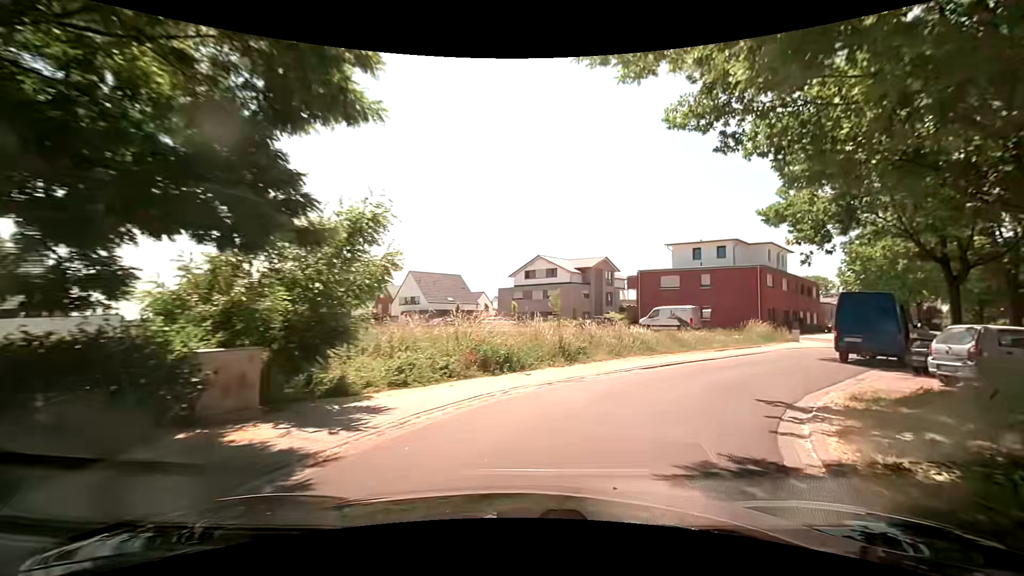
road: residential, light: Day
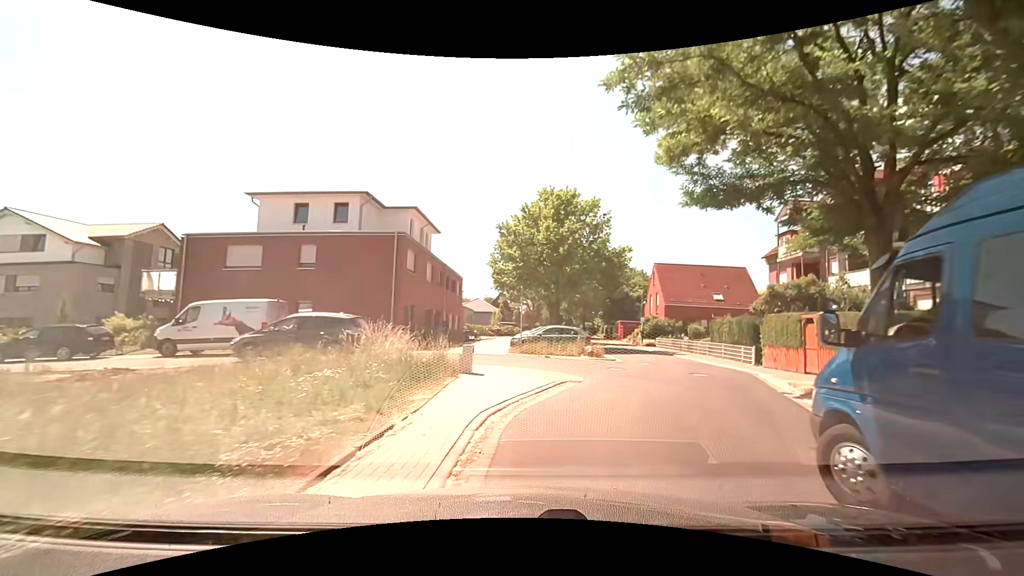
(+7.7, +20.3) m; +40°
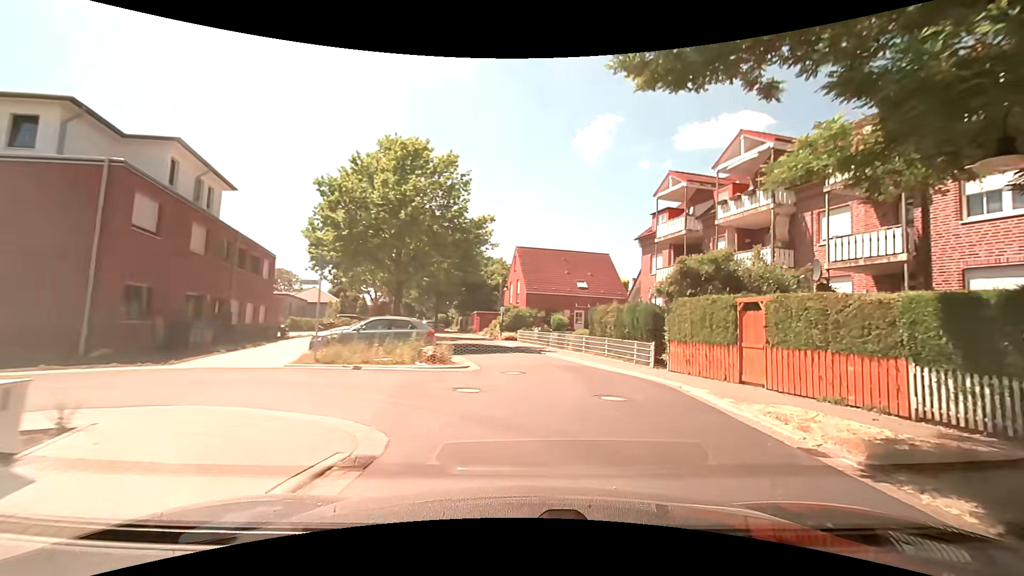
(+0.9, +8.3) m; +16°
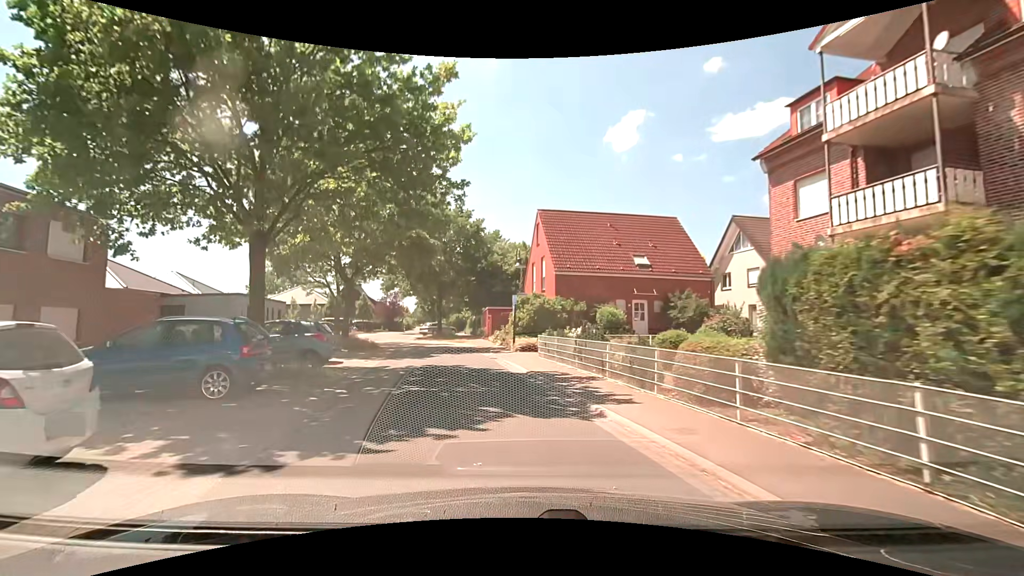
(+0.9, +16.6) m; -3°
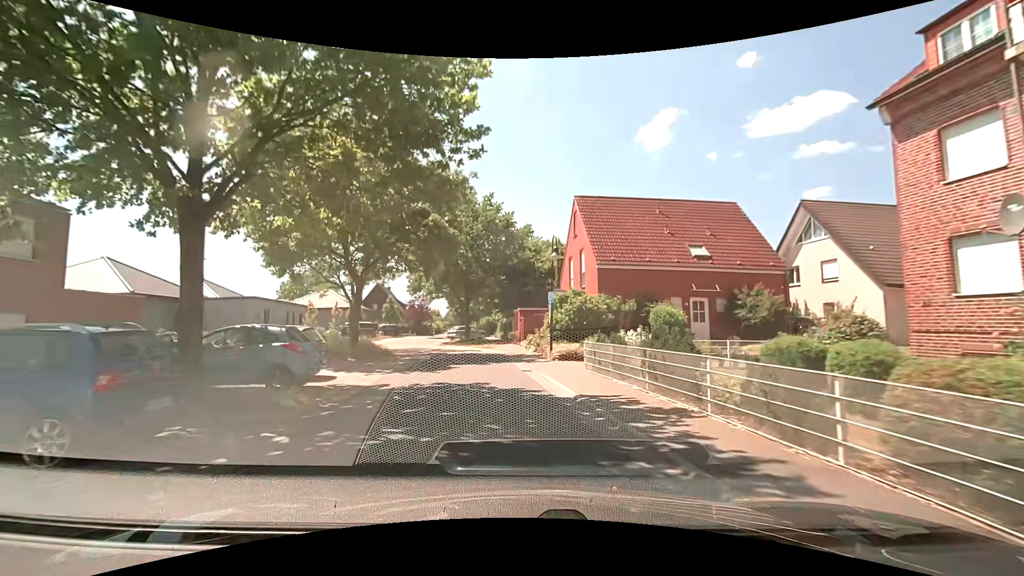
(-0.1, +4.2) m; -3°
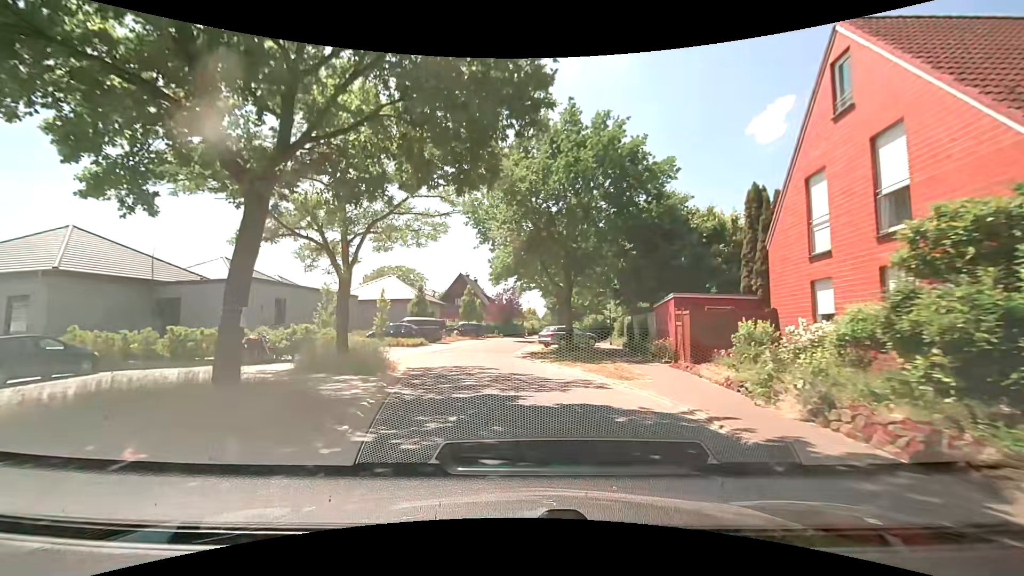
(-1.9, +16.8) m; -13°
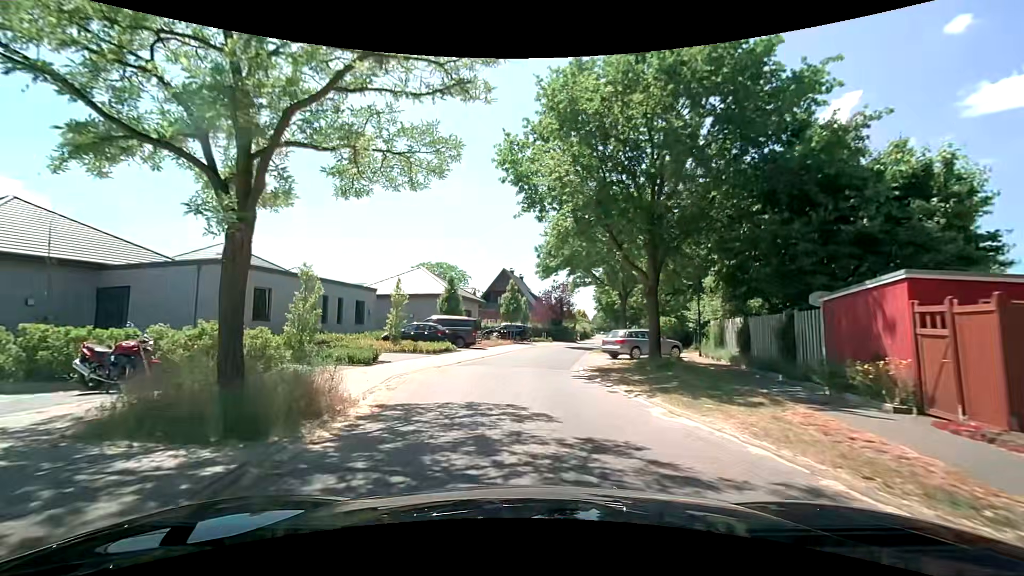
(-0.3, +8.6) m; -6°
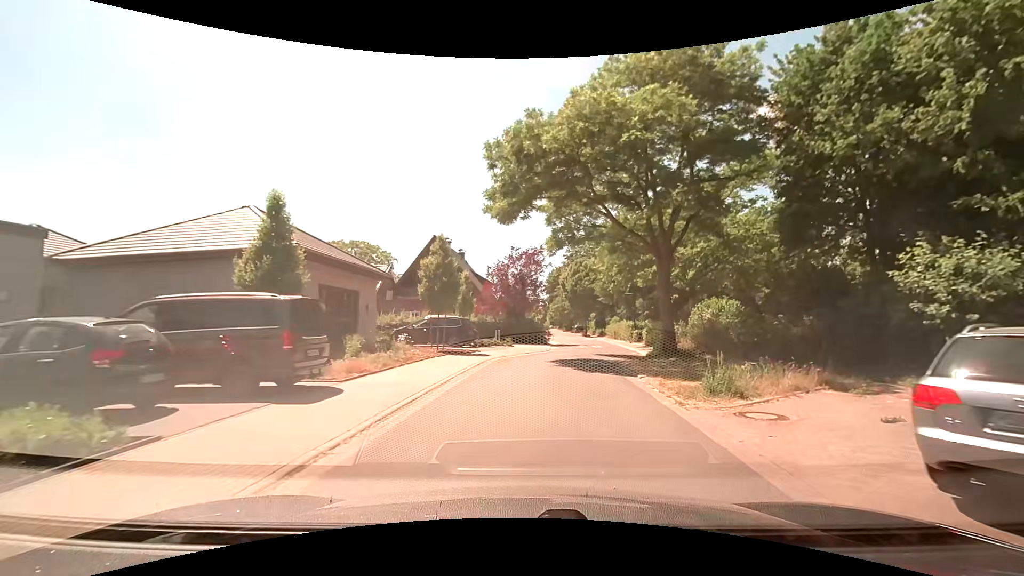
(+0.5, +21.7) m; +7°
(0, +10) (+2, +20) (+3, +30) (+5, +40) (+5, +50) (+6, +60) (+6, +70) (+7, +80) (+7, +90) (+8, +100) m
